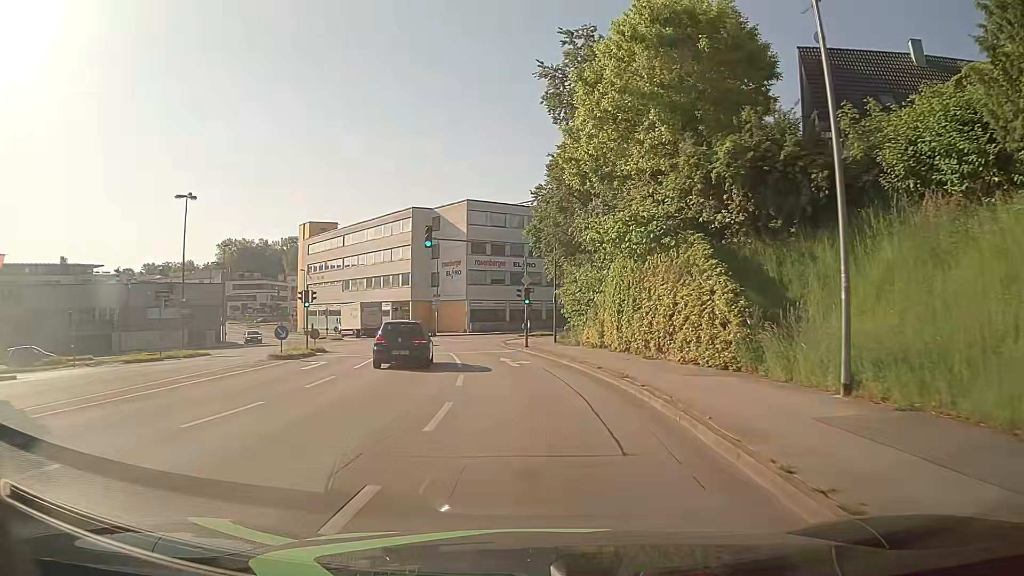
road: tertiary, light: Day
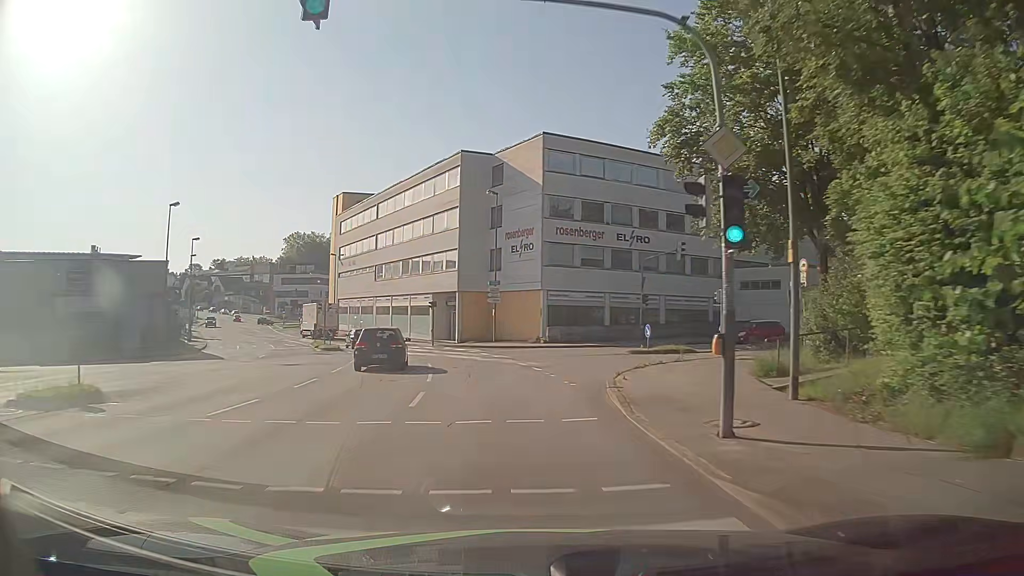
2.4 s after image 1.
(-1.0, +26.8) m; -7°
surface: asphalt
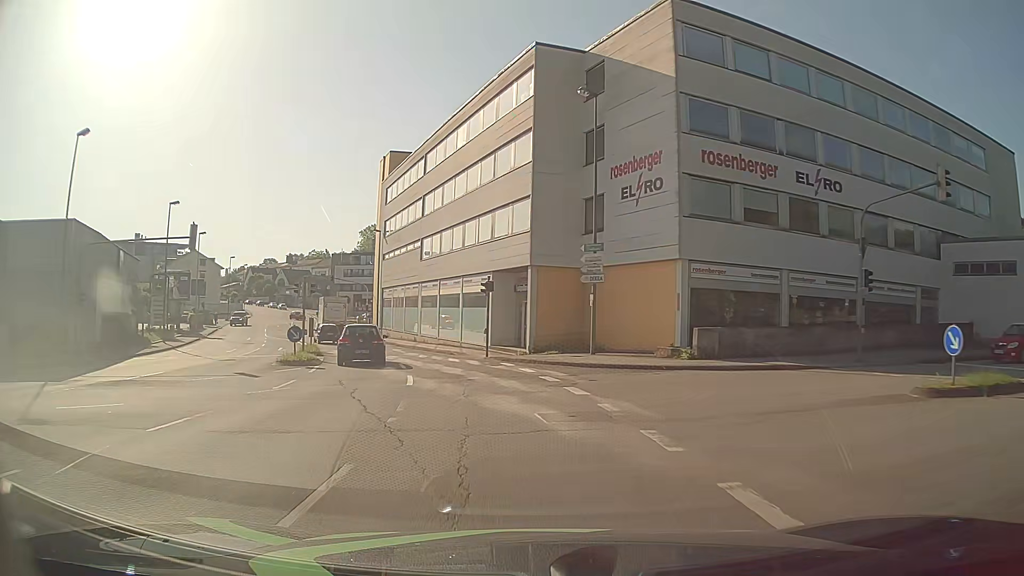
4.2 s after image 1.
(-1.2, +20.0) m; -7°
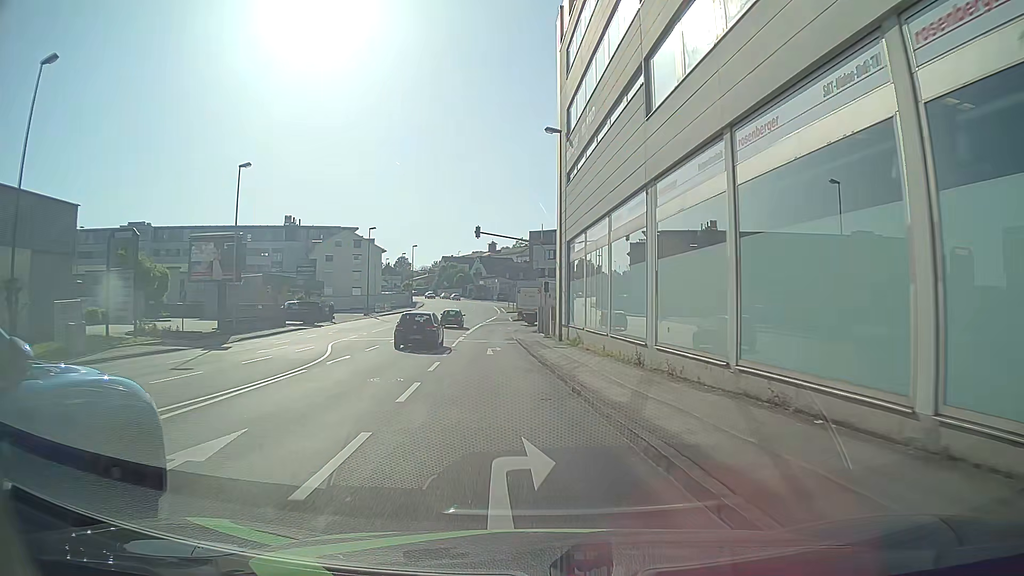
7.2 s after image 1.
(-5.6, +32.8) m; -20°
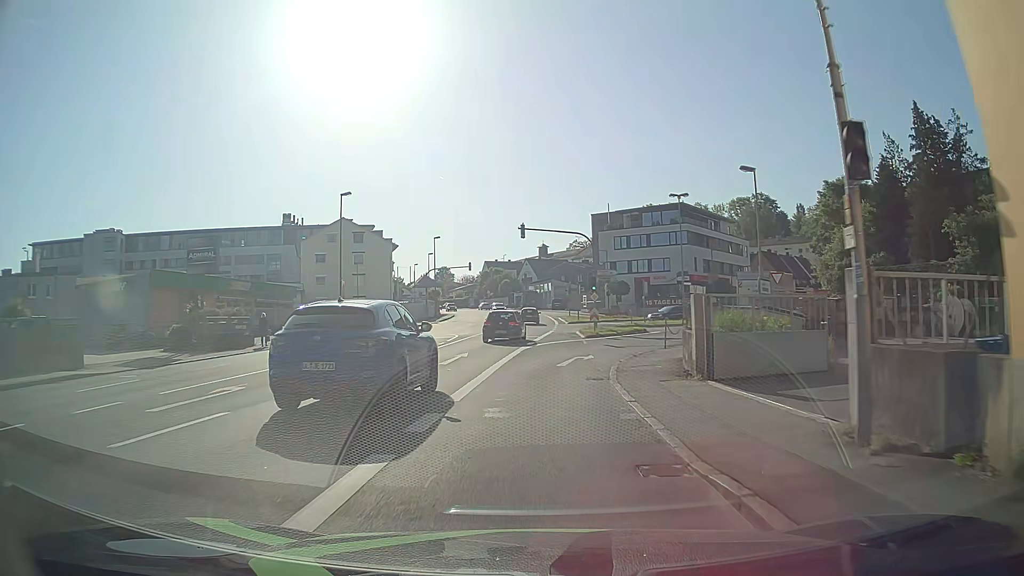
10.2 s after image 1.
(-1.3, +31.5) m; -4°
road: tertiary_link
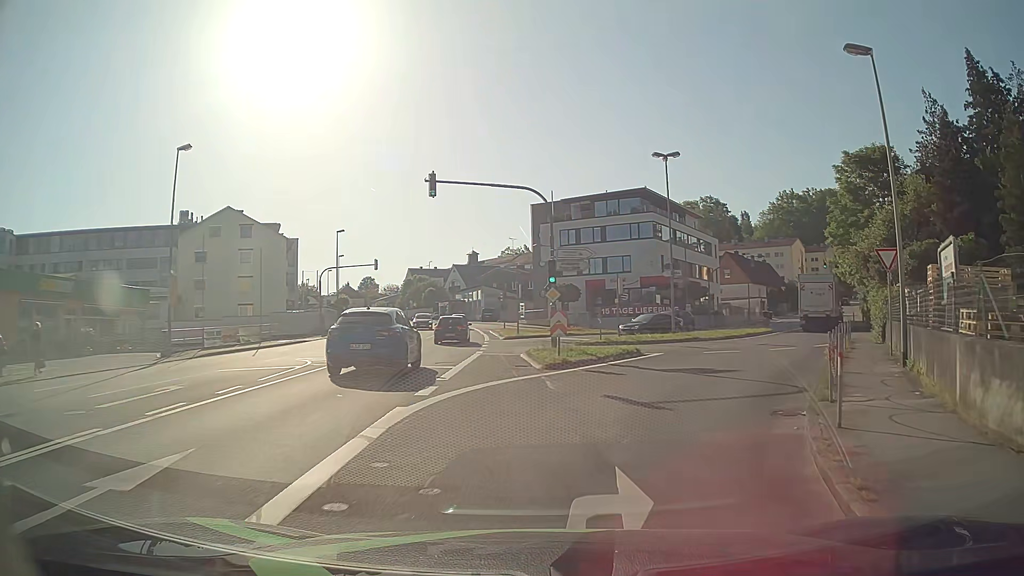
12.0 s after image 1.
(+0.4, +16.9) m; +6°
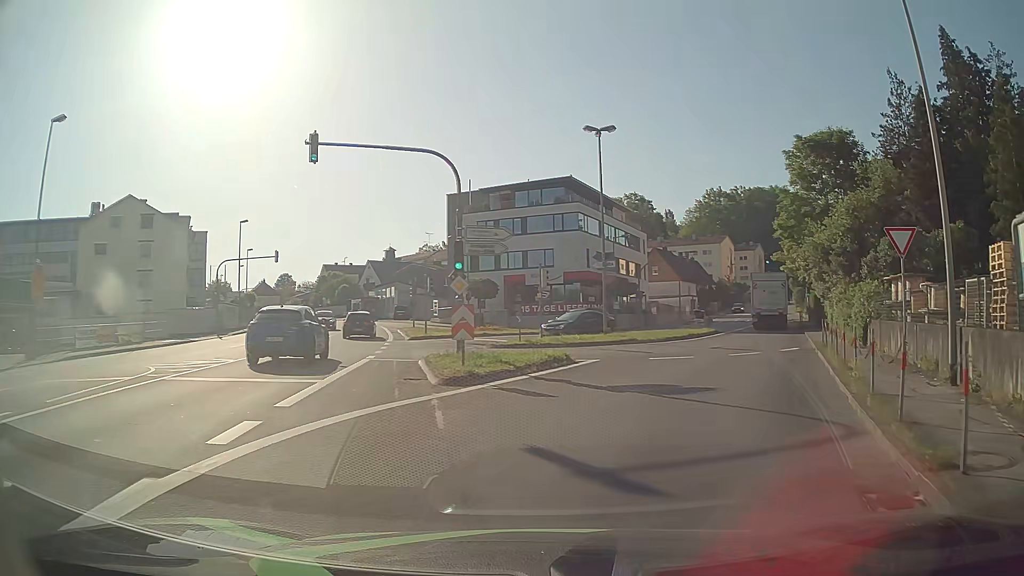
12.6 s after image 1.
(+0.3, +5.1) m; +7°
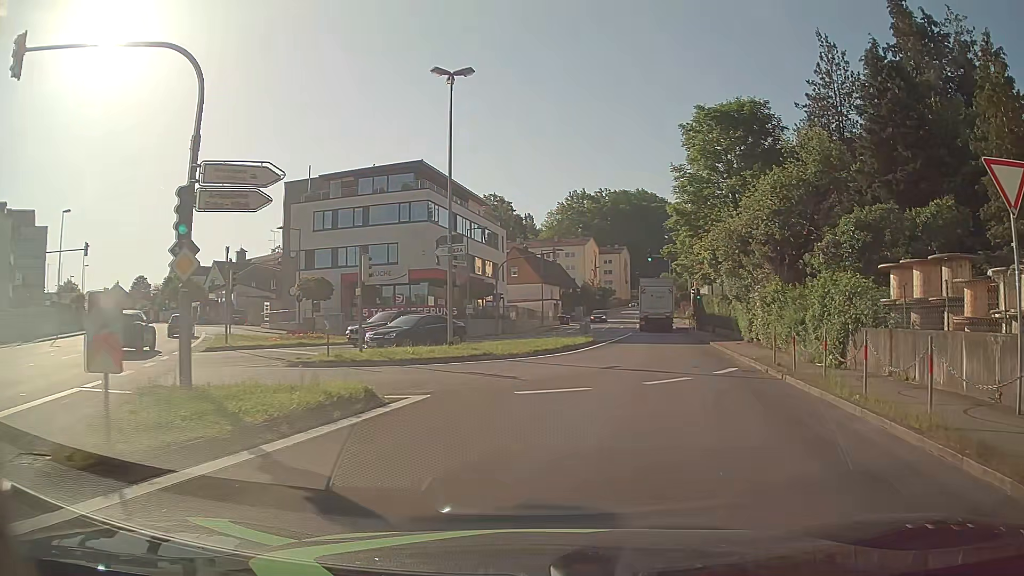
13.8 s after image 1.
(+0.9, +8.2) m; +13°
(+1, +10) (+3, +20) (+4, +30) (+6, +39) (+8, +49) (+10, +59) (+11, +69) (+13, +79) (+14, +89) (+16, +99) m
